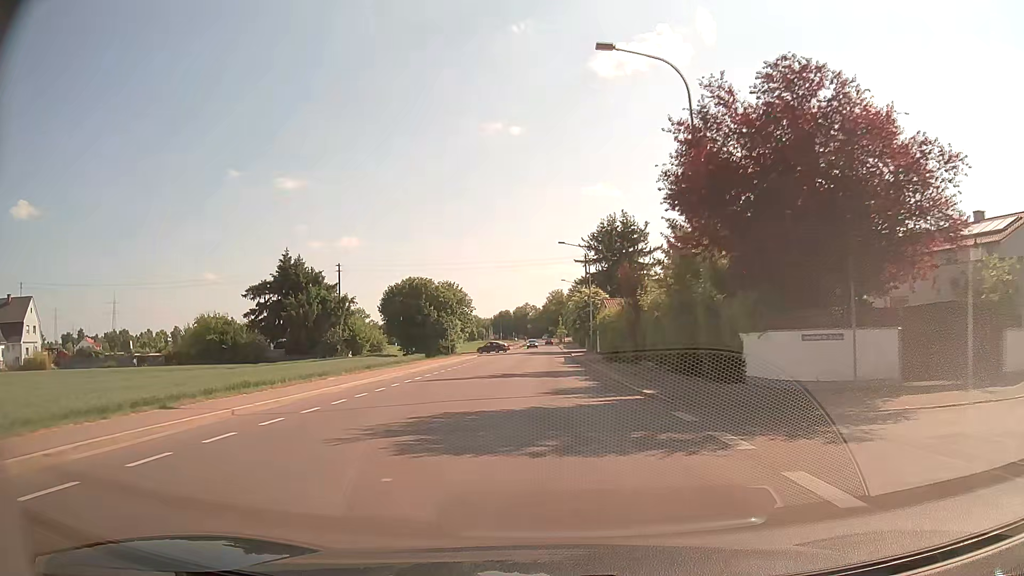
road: tertiary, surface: asphalt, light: Day
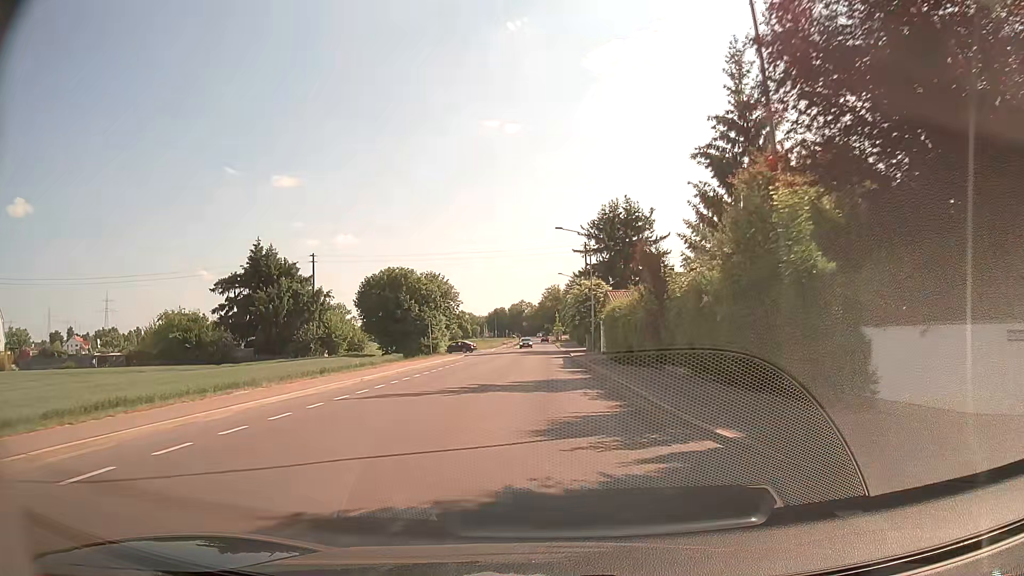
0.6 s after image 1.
(+0.1, +7.6) m; 0°
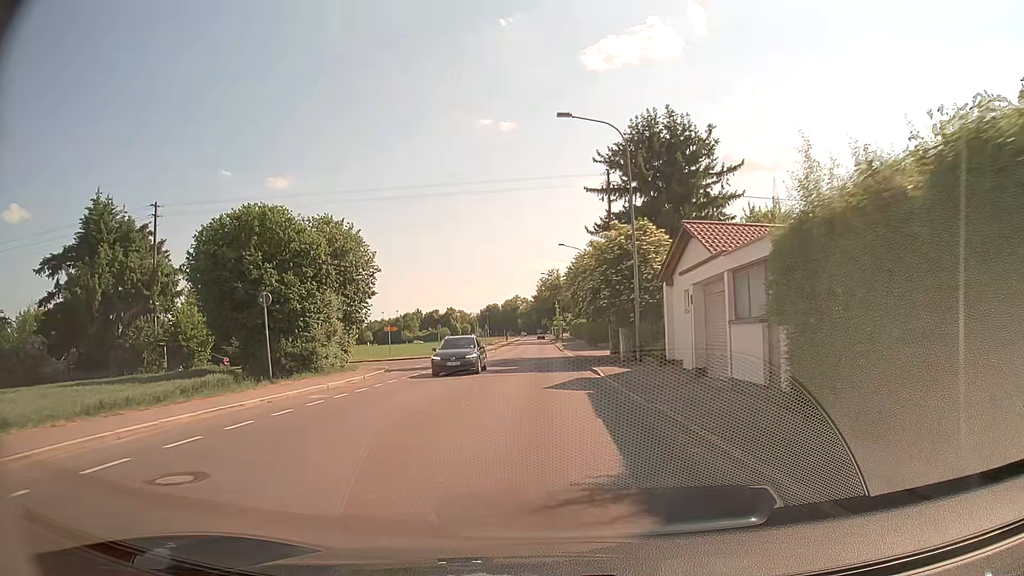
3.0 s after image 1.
(+0.2, +30.3) m; +1°
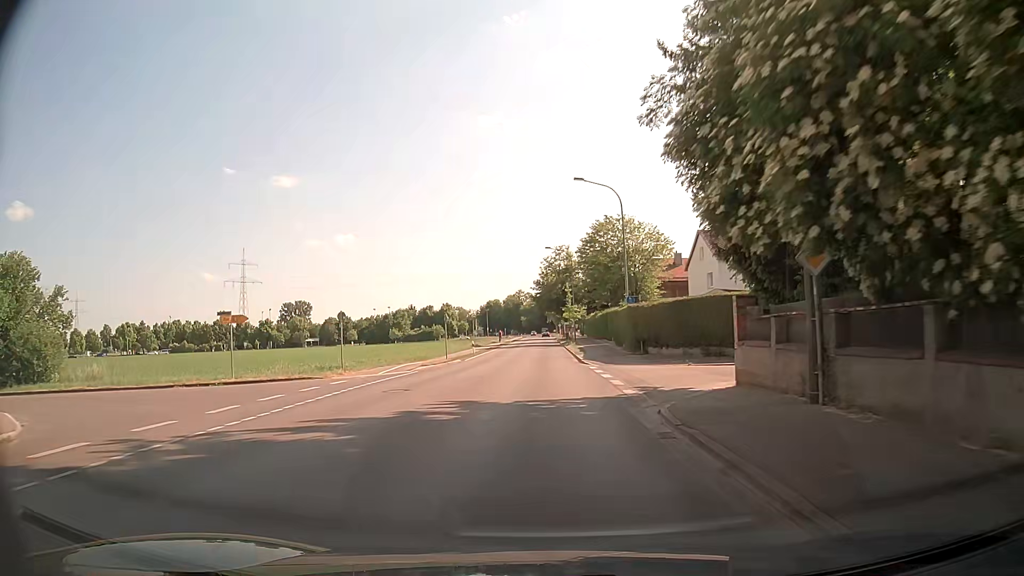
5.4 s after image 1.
(-0.1, +30.1) m; +1°
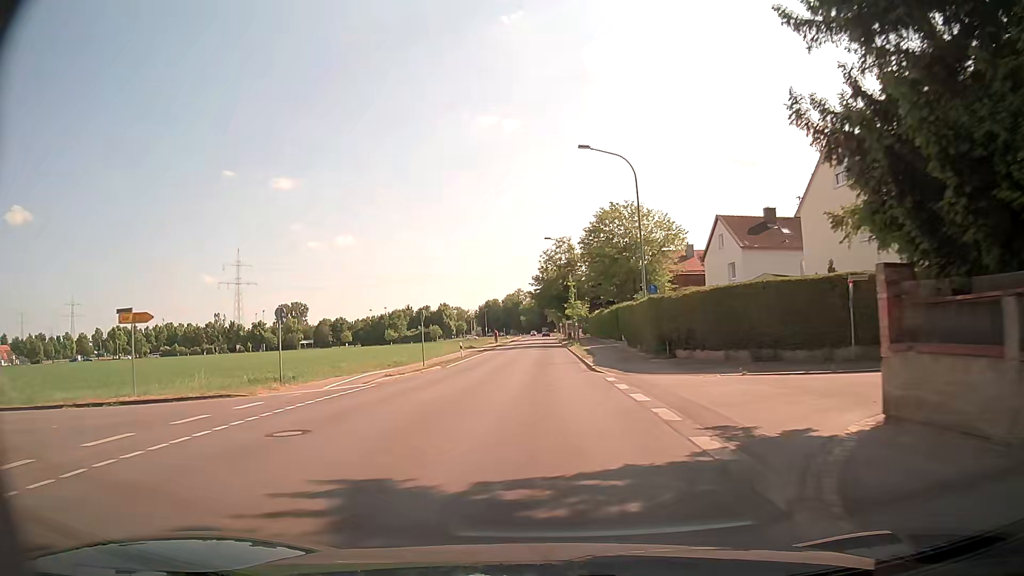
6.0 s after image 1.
(-0.2, +7.4) m; -2°
